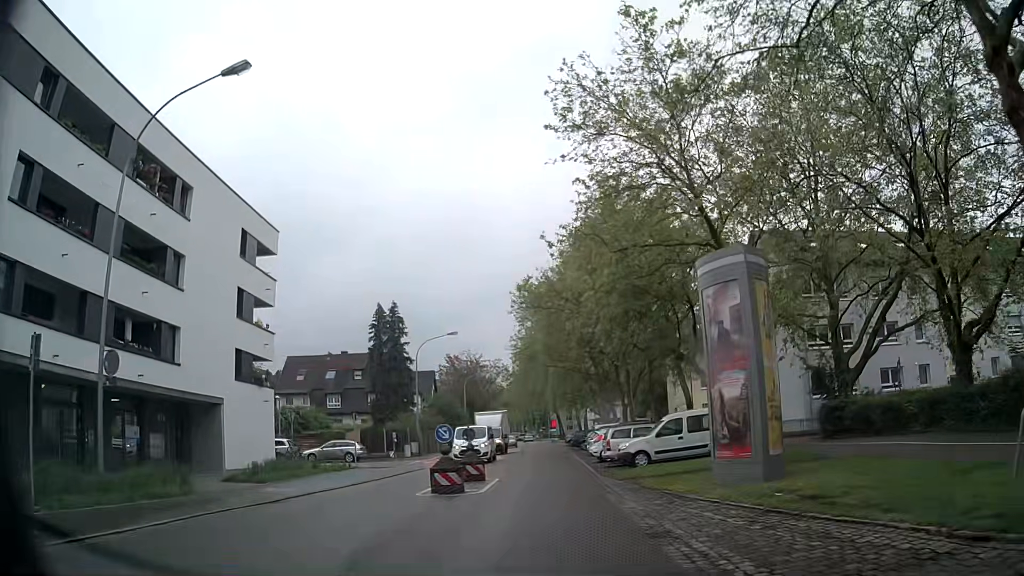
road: secondary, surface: asphalt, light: Day
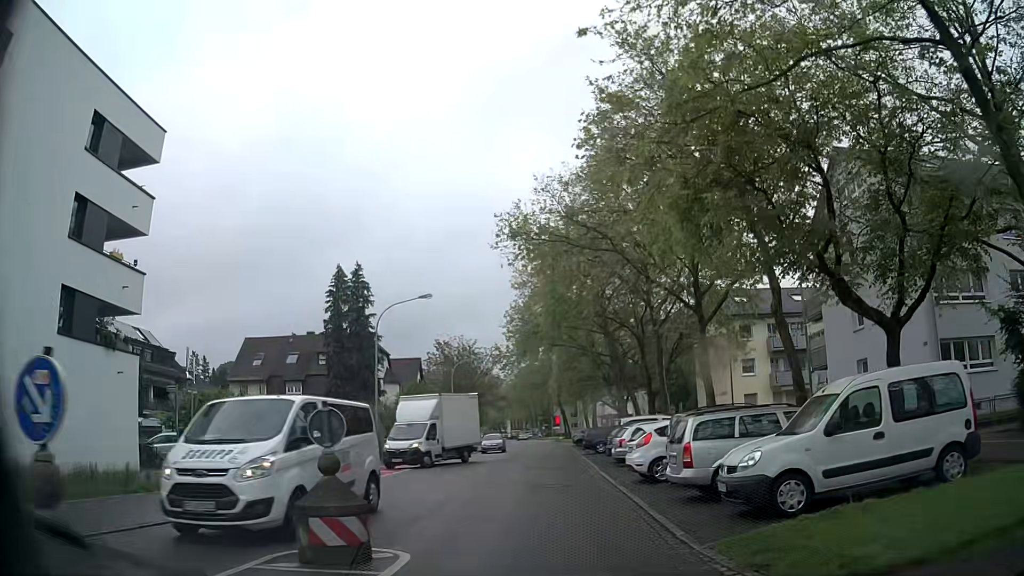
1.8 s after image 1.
(+0.2, +13.5) m; 0°
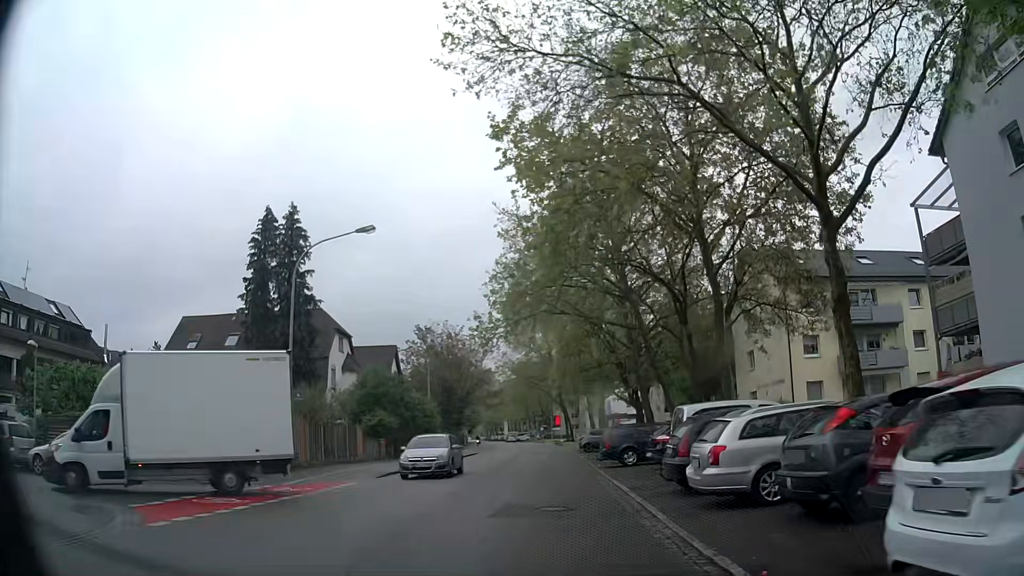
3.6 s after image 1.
(+0.2, +13.6) m; +1°
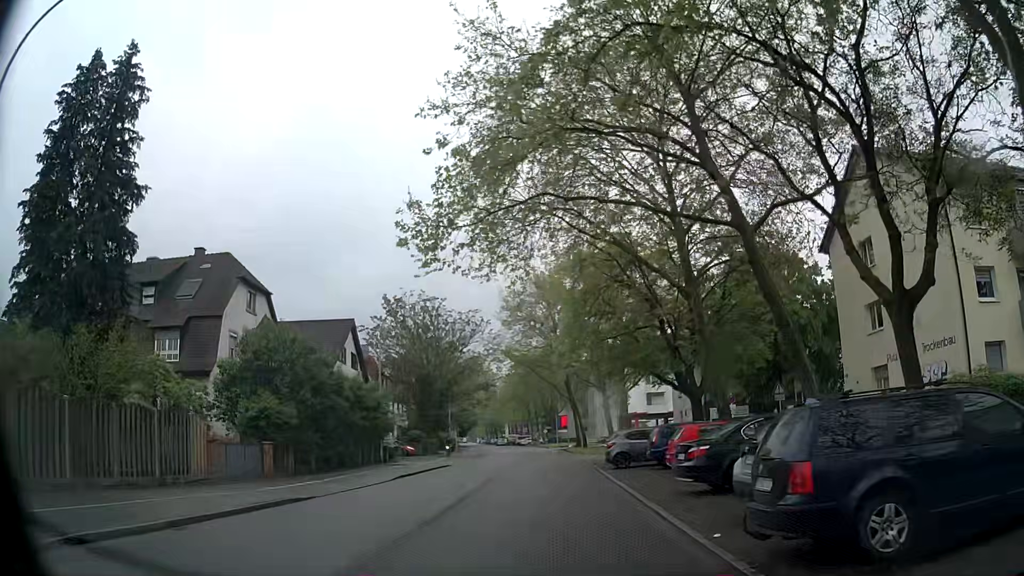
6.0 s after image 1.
(+0.1, +18.0) m; 0°
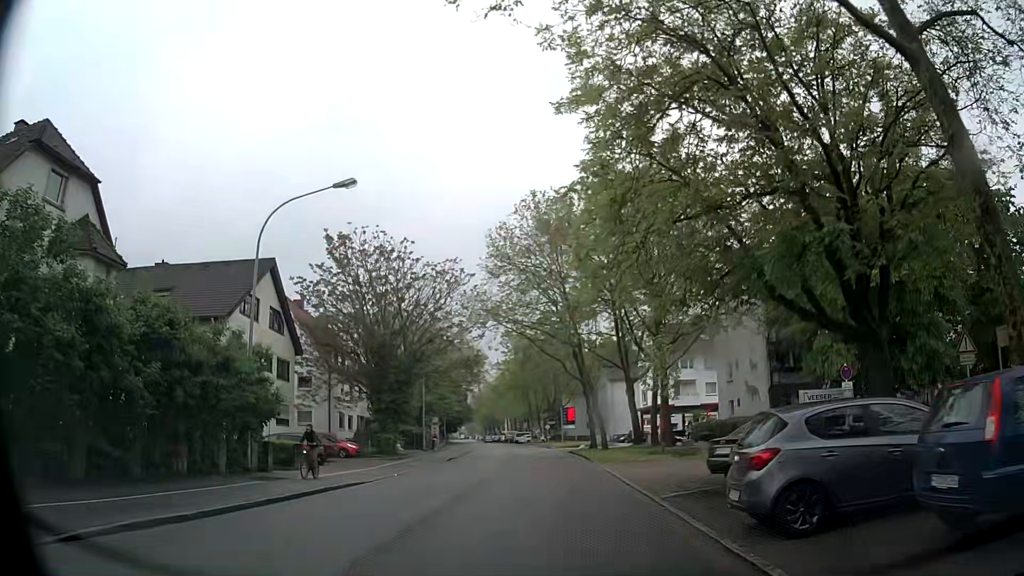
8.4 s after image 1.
(0.0, +18.0) m; -1°
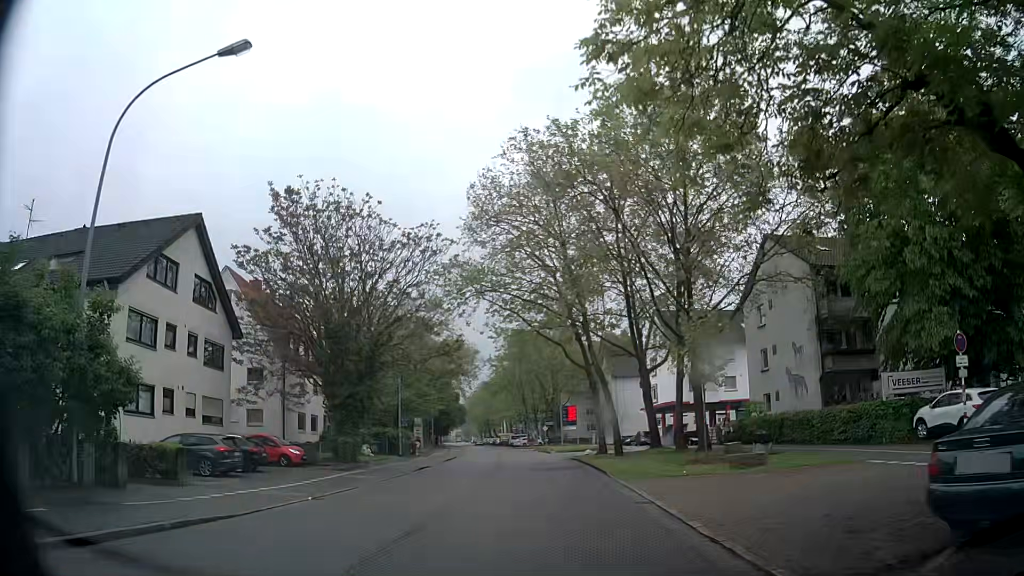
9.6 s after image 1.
(+0.1, +9.0) m; +1°
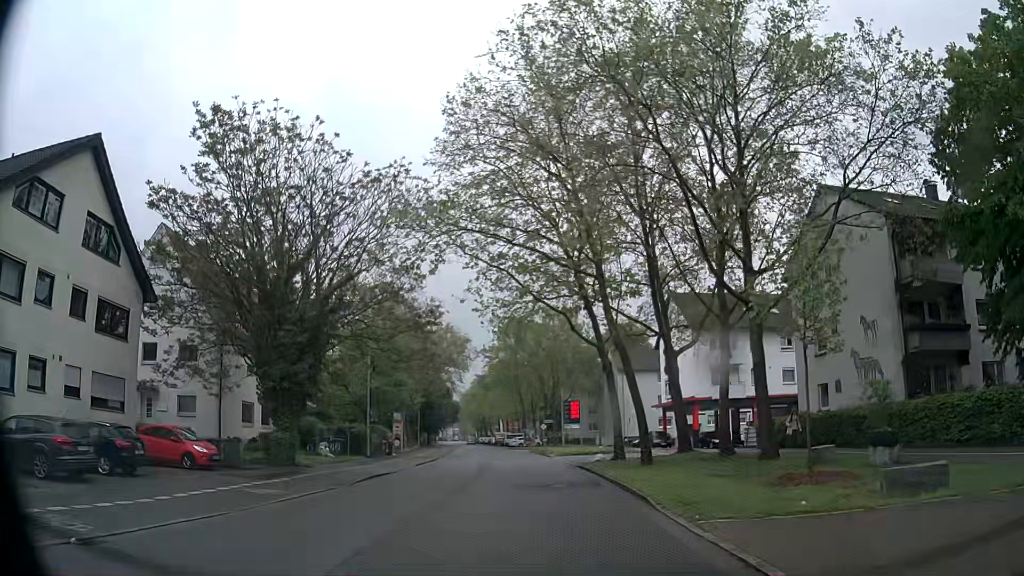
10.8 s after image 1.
(0.0, +9.0) m; 0°
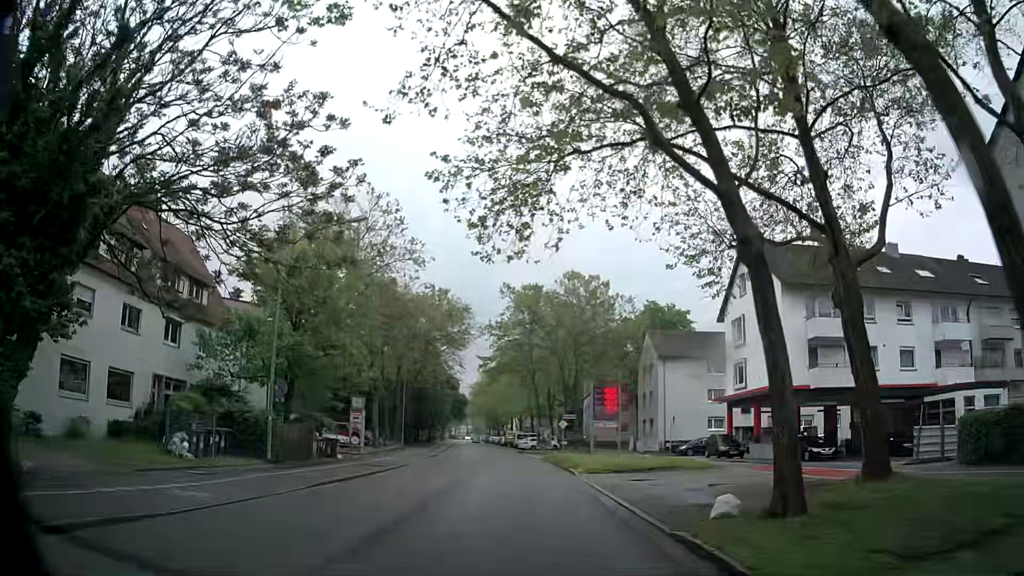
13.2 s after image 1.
(-0.1, +17.9) m; -3°
(0, +10) (0, +20) (0, +30) (-1, +40) (-1, +50) (-2, +60) (-3, +70) (-4, +80) (-4, +90) (-5, +100) m
